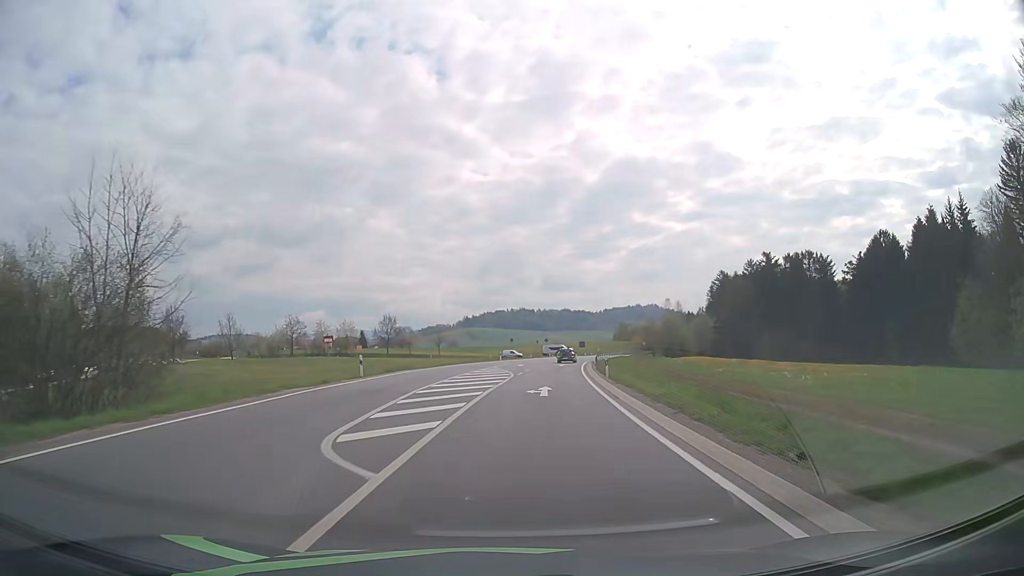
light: Day
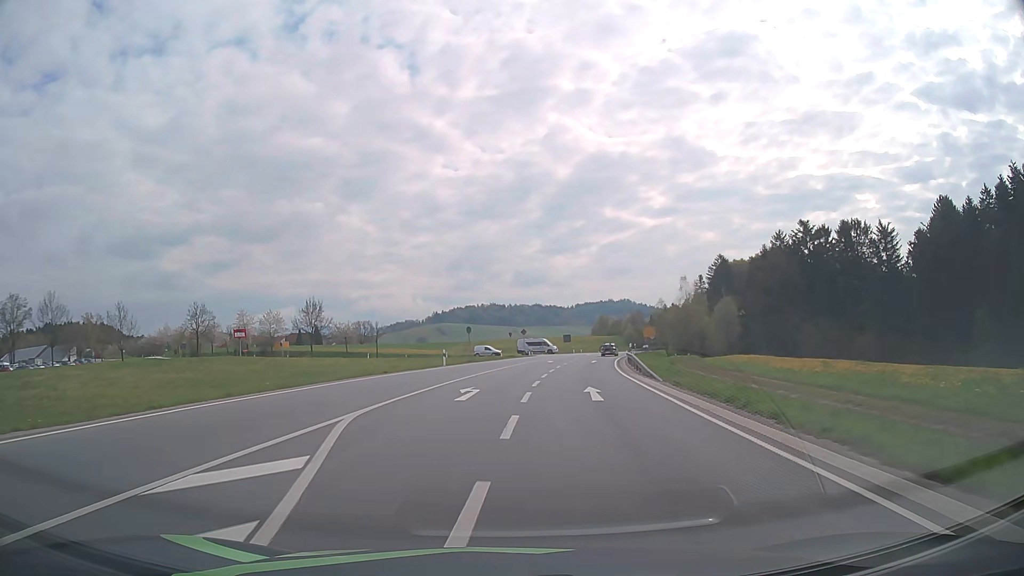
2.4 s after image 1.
(+1.2, +37.8) m; +2°
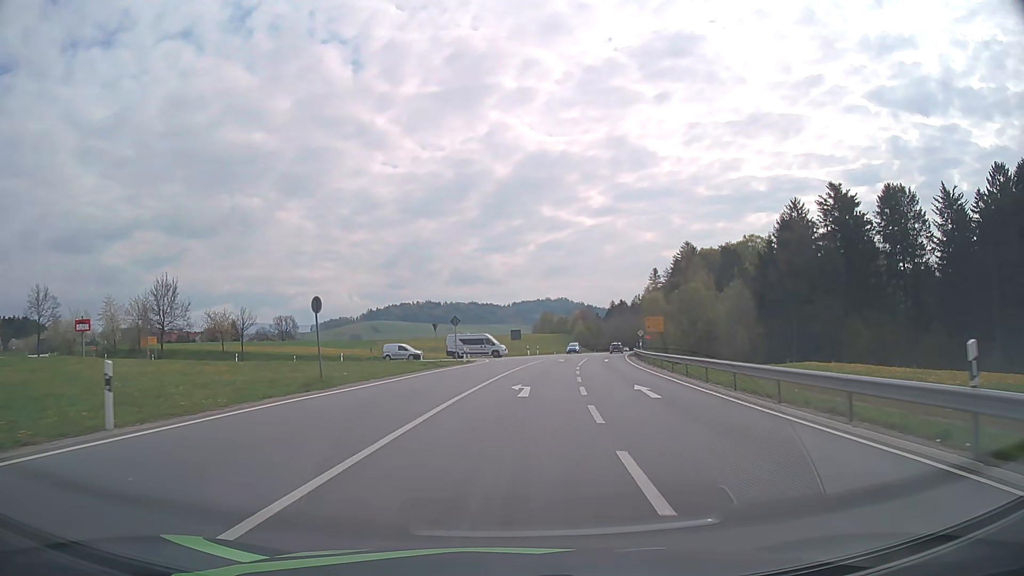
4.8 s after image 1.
(+0.9, +34.3) m; +5°
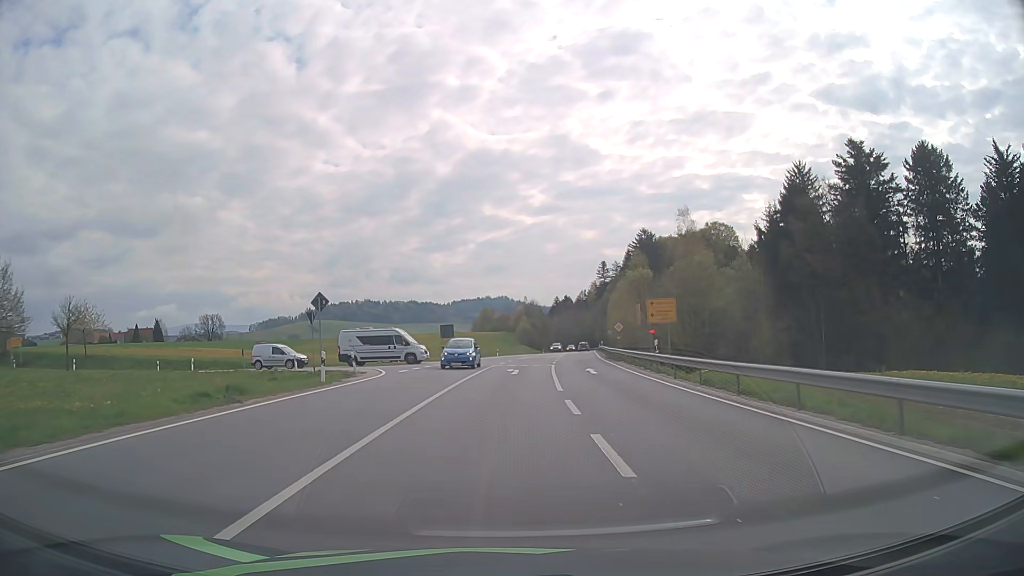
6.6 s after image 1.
(+1.2, +22.6) m; +5°
(0, +10) (0, +20) (+1, +30) (+1, +40) (-1, +49) (-10, +54) (-20, +56) (-30, +57) (-40, +58) (-49, +60) m
